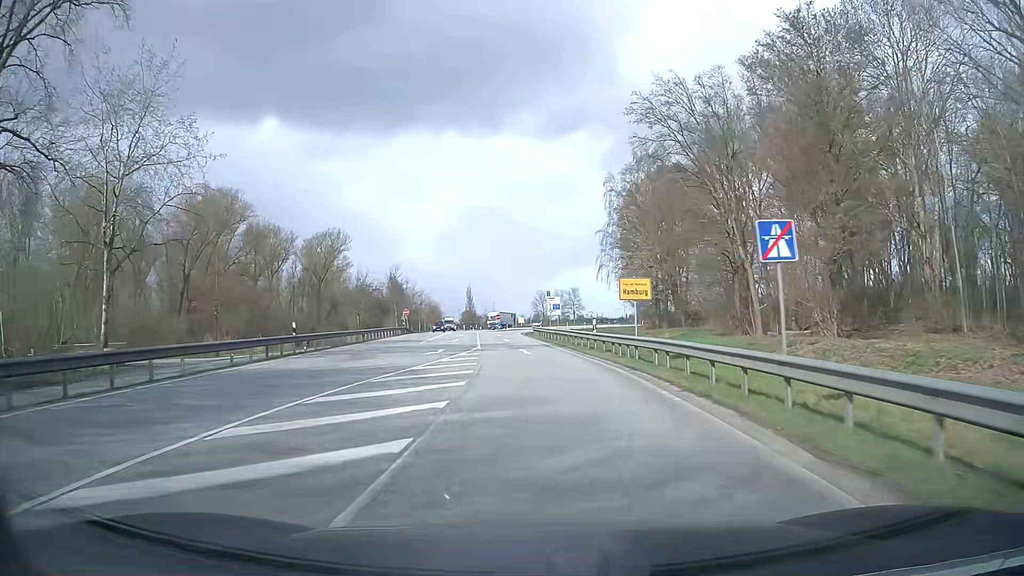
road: motorway_link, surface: asphalt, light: Day
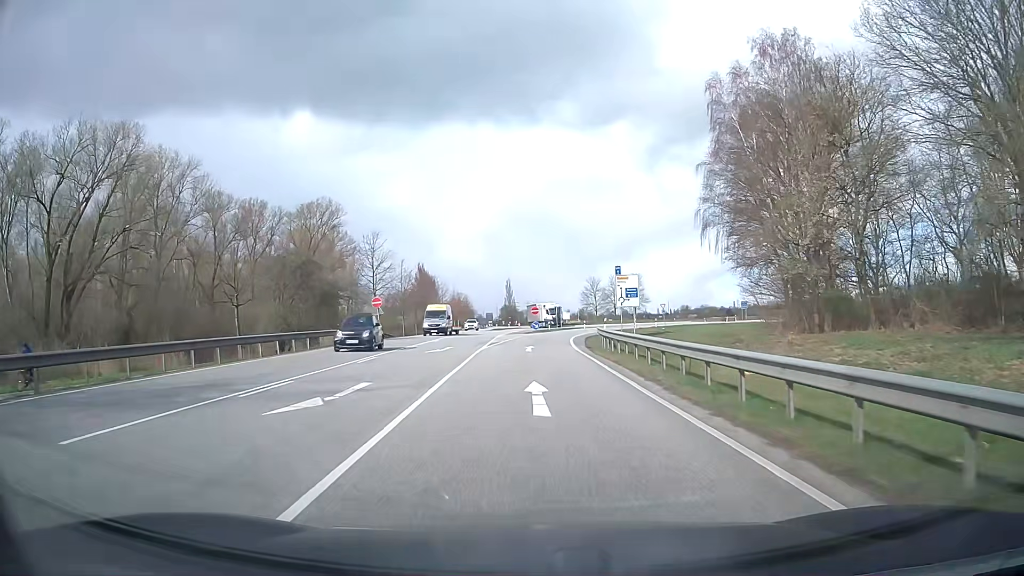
(-1.1, +34.7) m; -4°
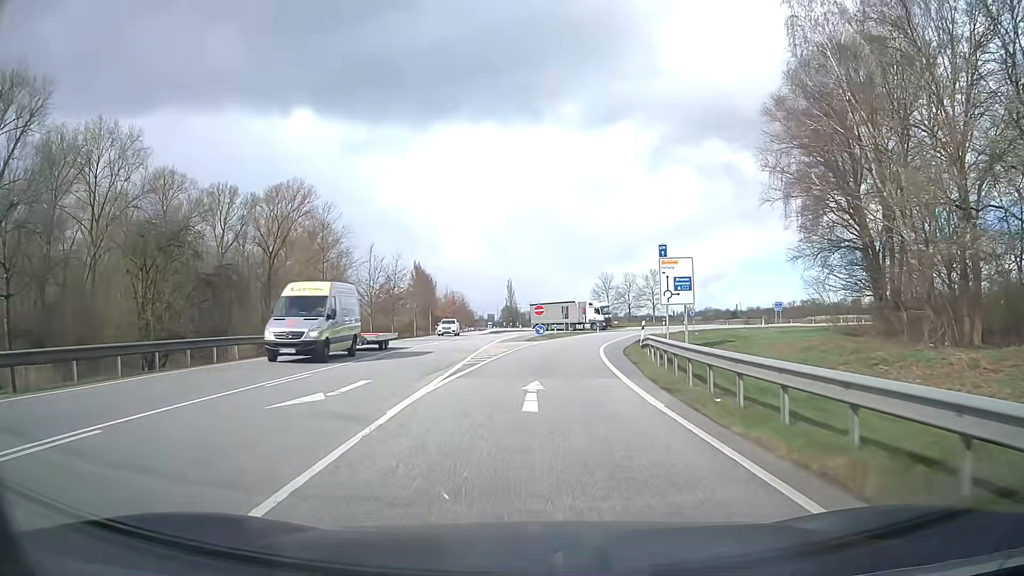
(0.0, +16.1) m; 0°
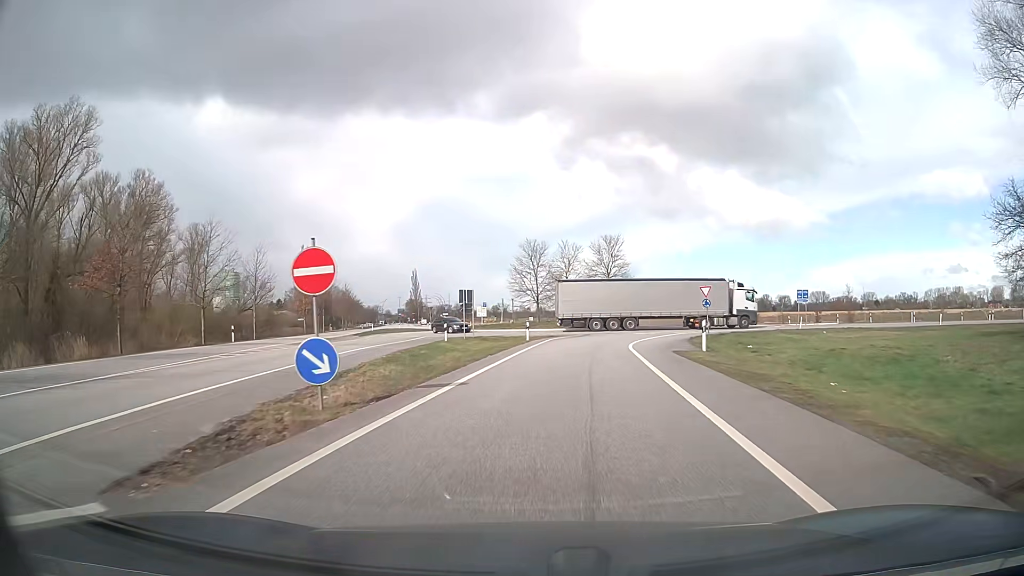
(+2.1, +38.4) m; +7°
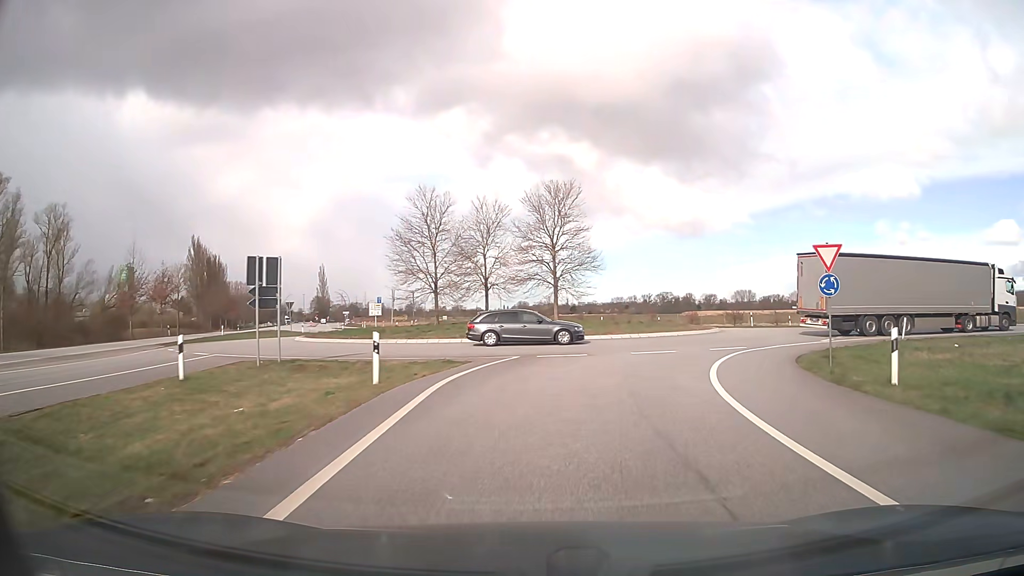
(+1.2, +26.2) m; +7°
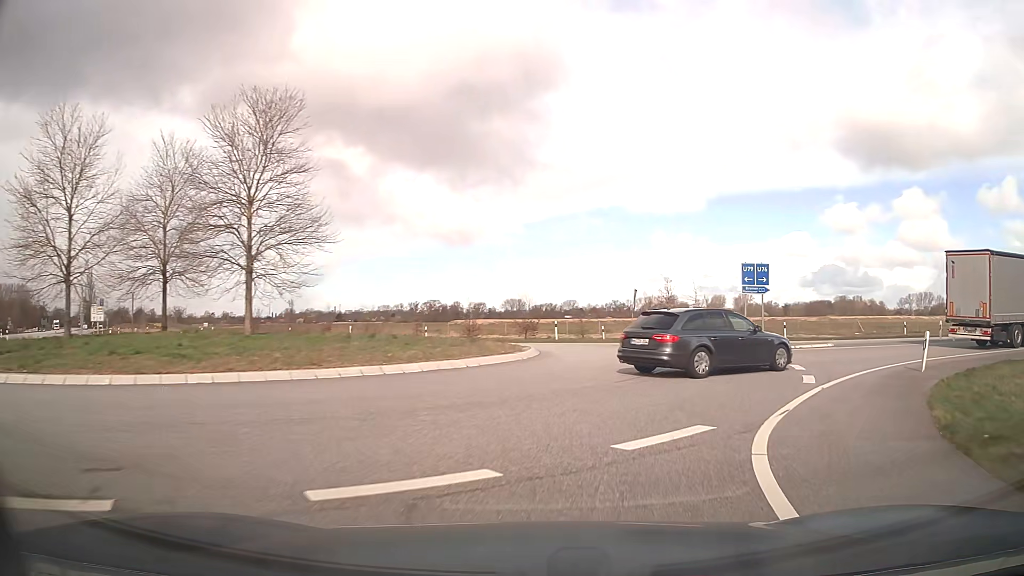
(+2.7, +17.2) m; +19°
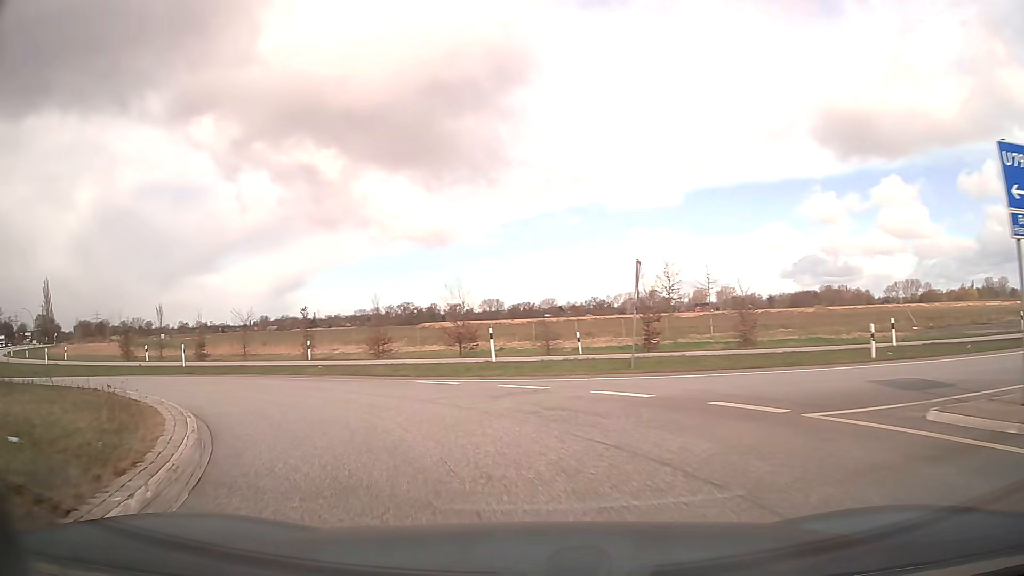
(+2.7, +20.3) m; +4°
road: secondary
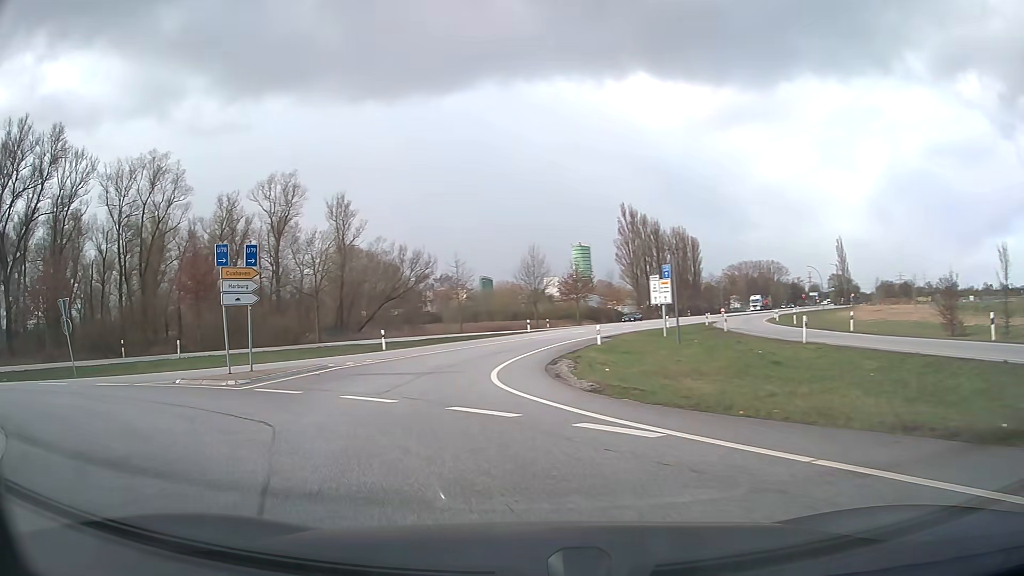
(-11.6, +18.1) m; -70°
(-1, +10) (-3, +20) (-3, +30) (-1, +40) (+3, +49) (+6, +58) (+11, +67) (+15, +76) (+20, +85) (+25, +94) m
